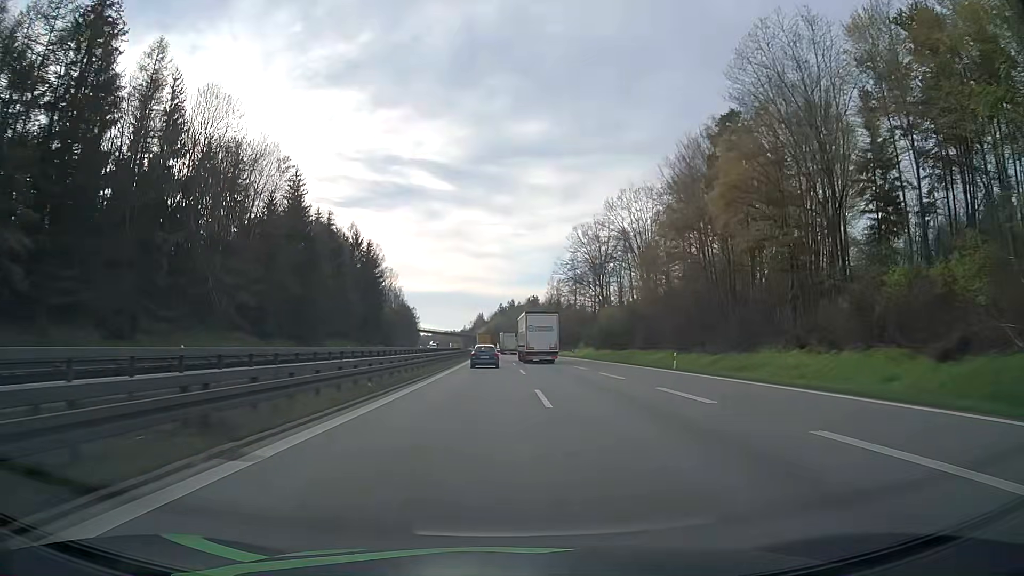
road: motorway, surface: asphalt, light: Day
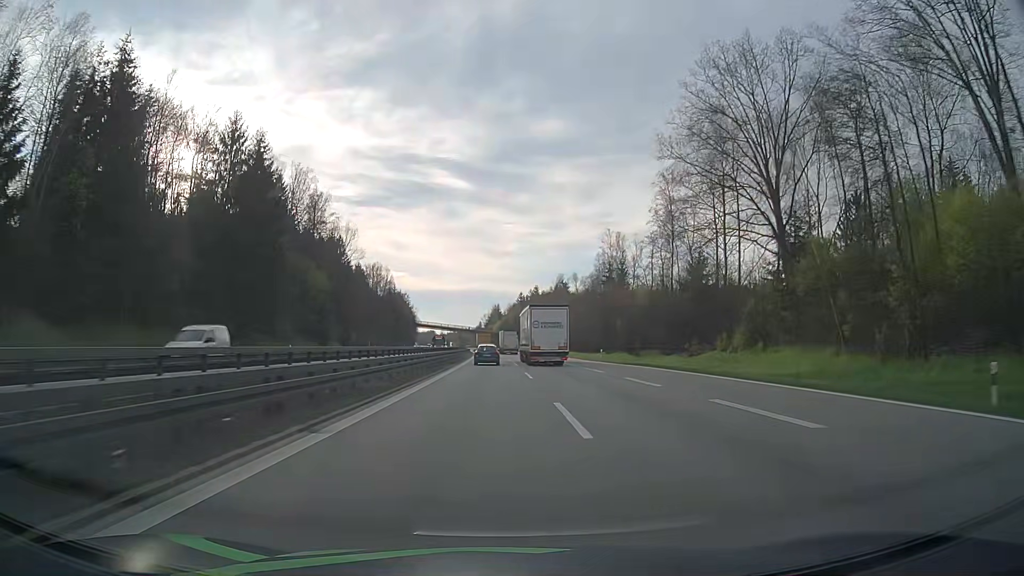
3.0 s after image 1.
(-0.6, +78.0) m; -1°
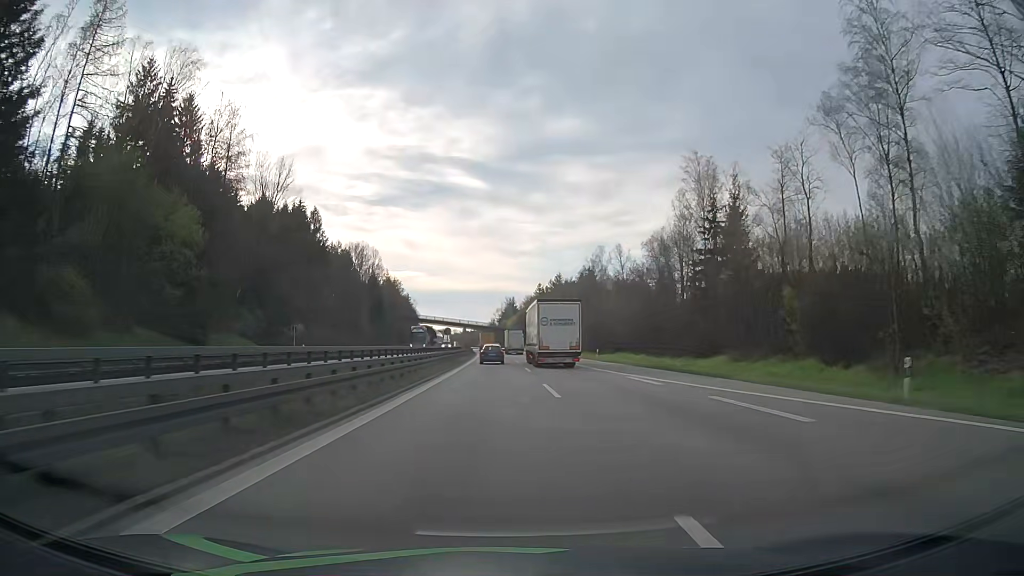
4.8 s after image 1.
(-0.4, +47.2) m; -1°
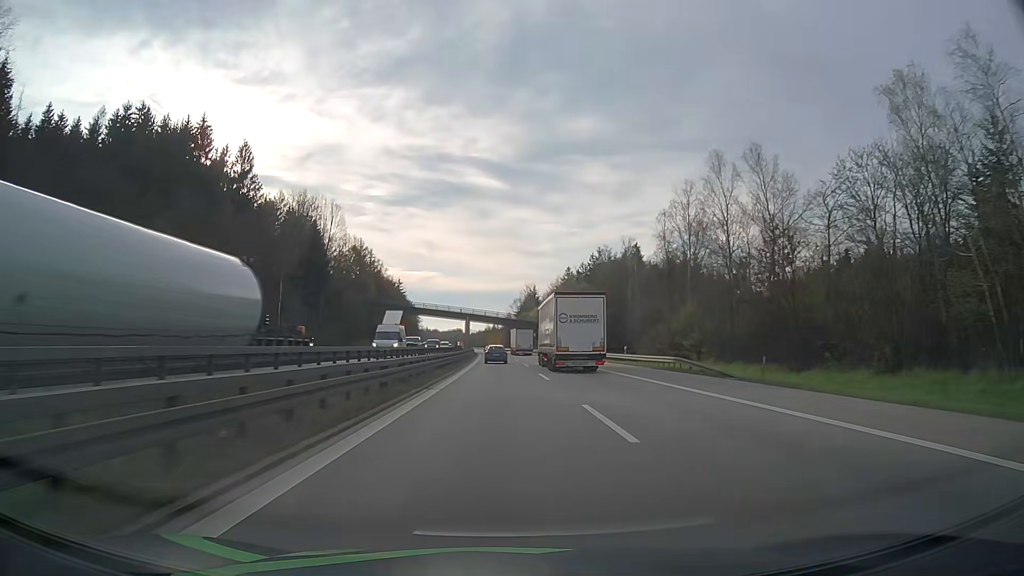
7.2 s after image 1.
(-0.7, +62.7) m; -1°
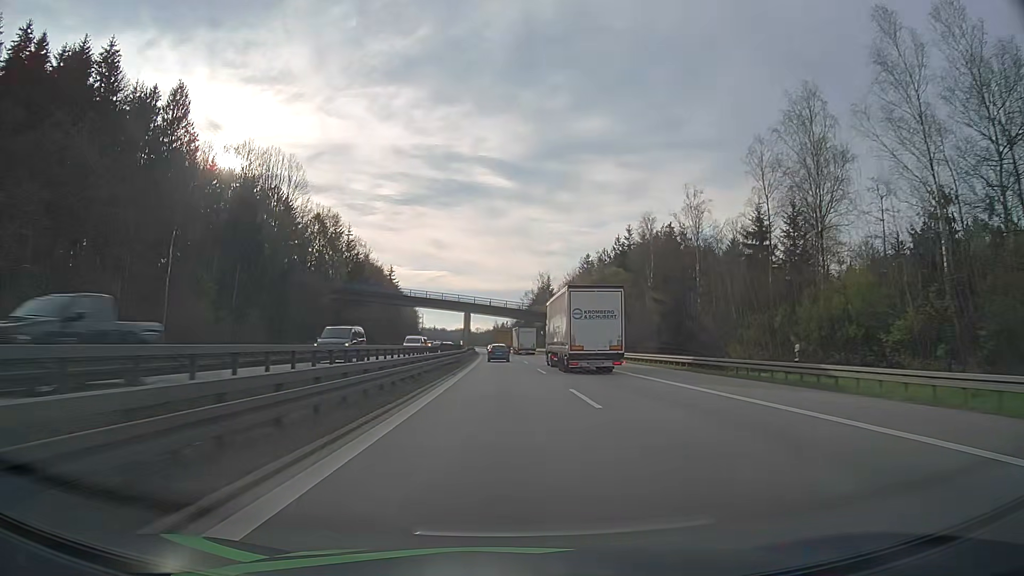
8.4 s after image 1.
(-0.2, +31.4) m; -1°
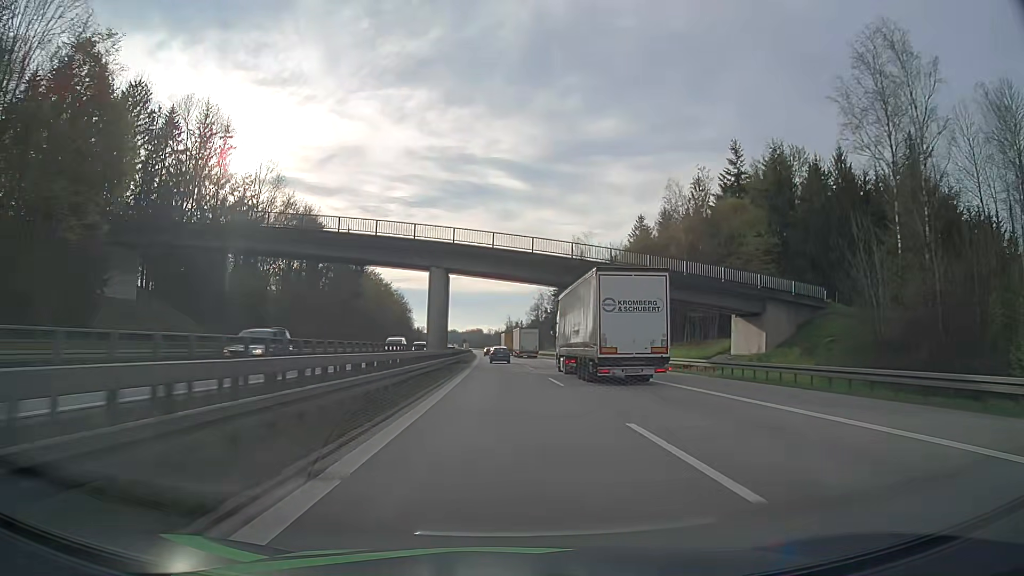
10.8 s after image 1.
(-0.8, +63.6) m; -1°
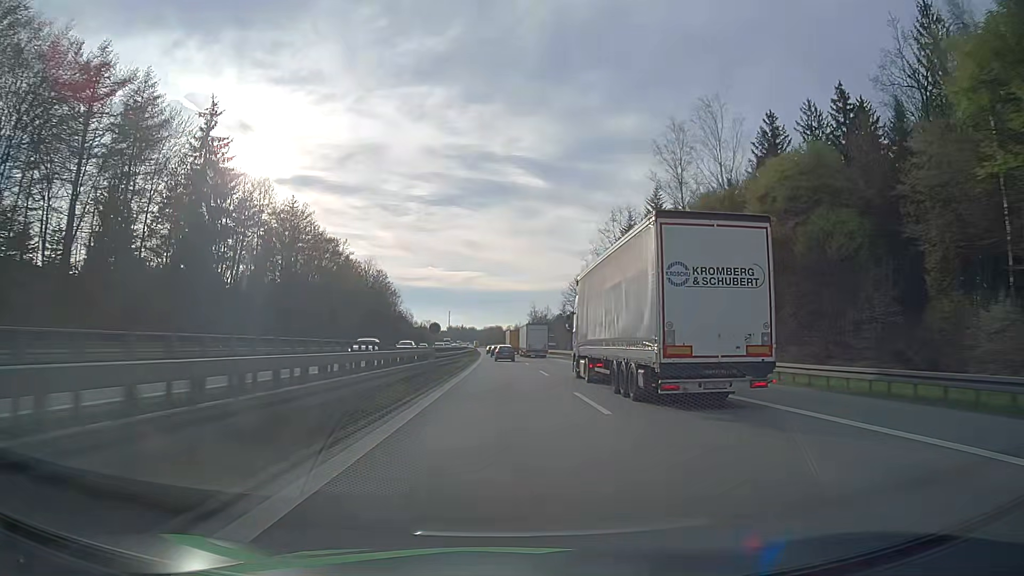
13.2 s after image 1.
(-0.8, +65.3) m; -2°
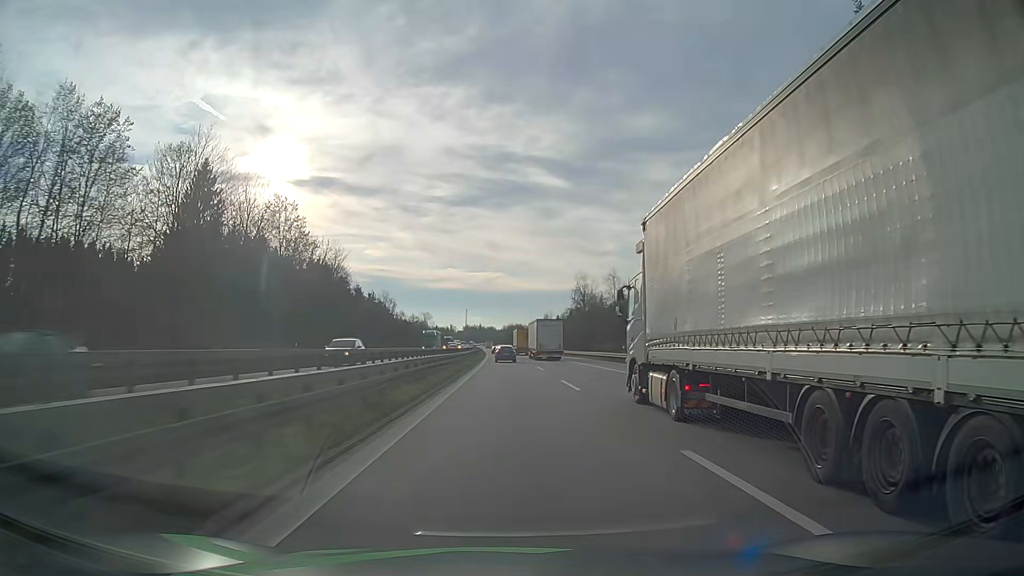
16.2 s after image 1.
(-1.5, +83.9) m; -2°
(0, +10) (0, +20) (0, +30) (0, +40) (0, +50) (0, +60) (0, +70) (-1, +80) (-1, +90) (-1, +100) m
